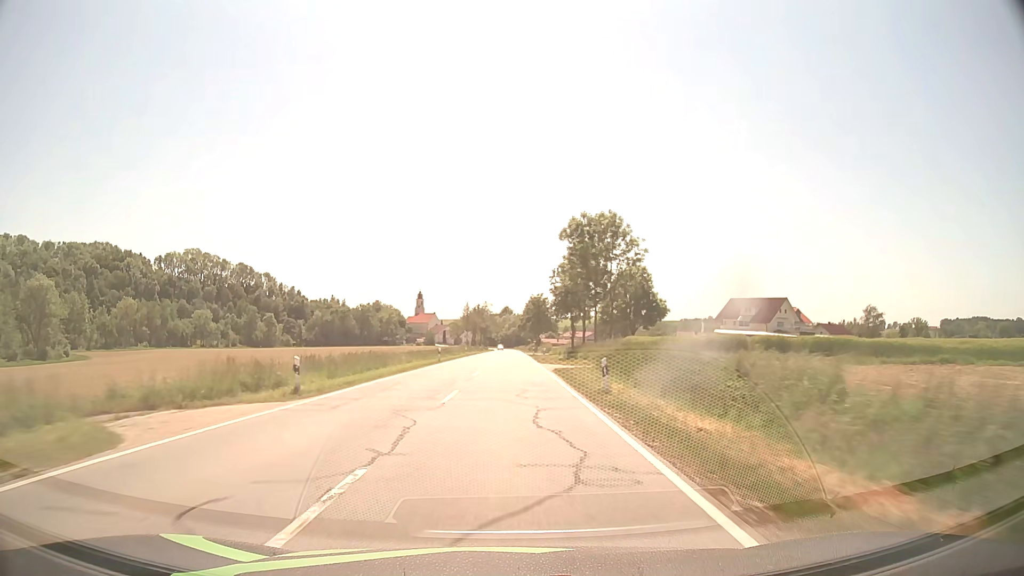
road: secondary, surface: asphalt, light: Day
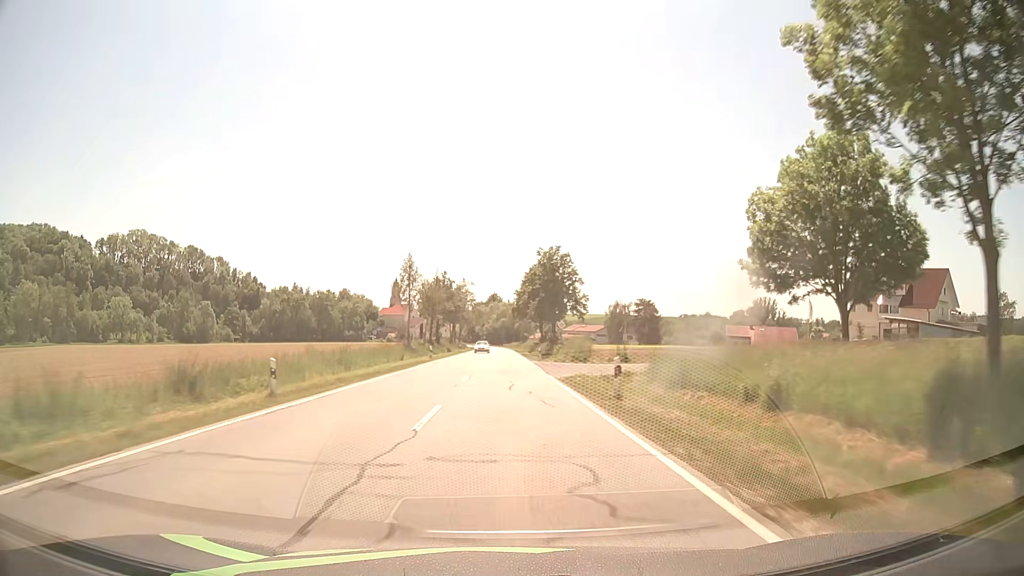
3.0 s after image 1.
(+0.5, +64.7) m; +1°
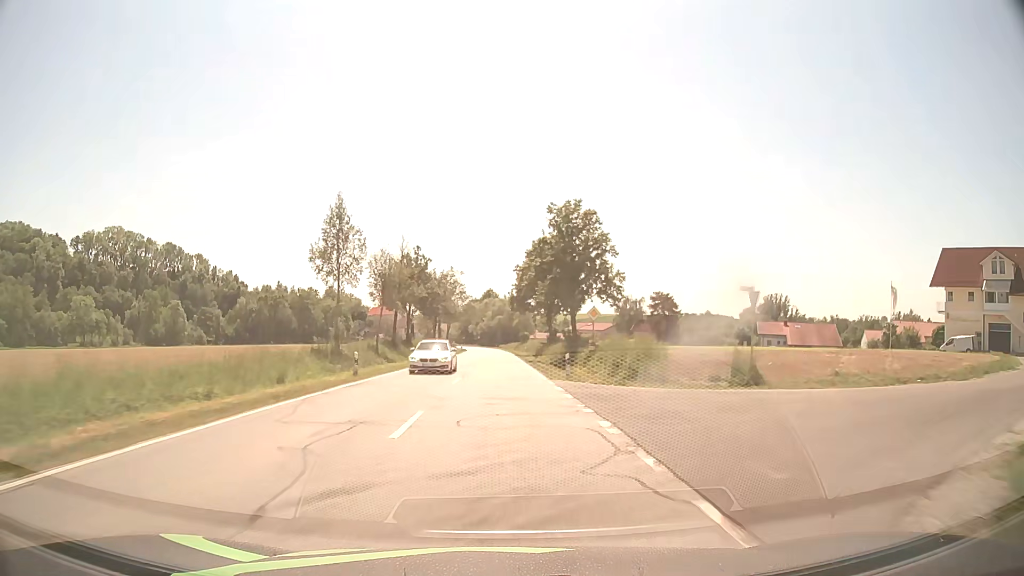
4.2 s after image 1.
(+0.2, +24.6) m; +1°
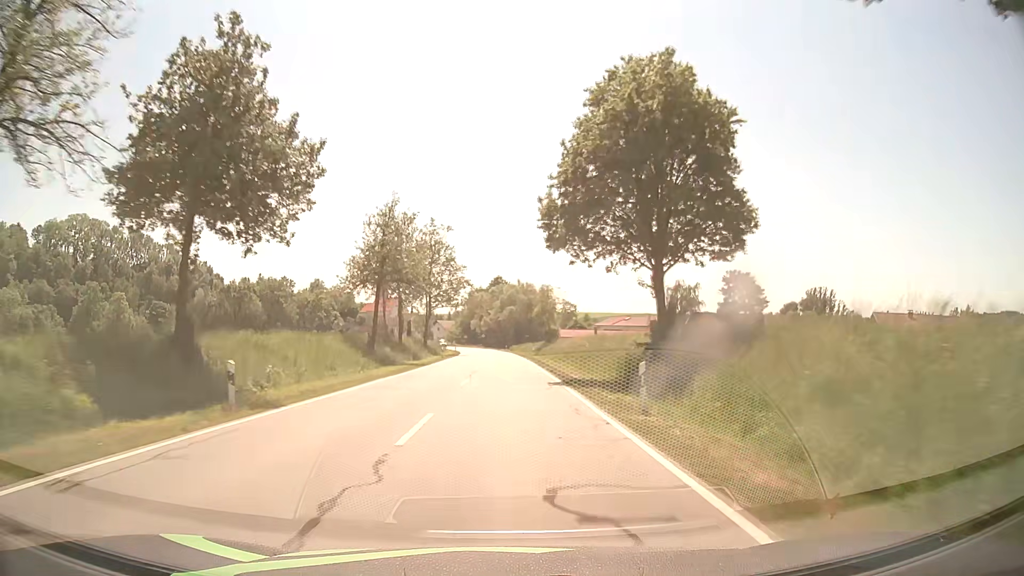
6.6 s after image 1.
(-0.5, +48.6) m; -1°
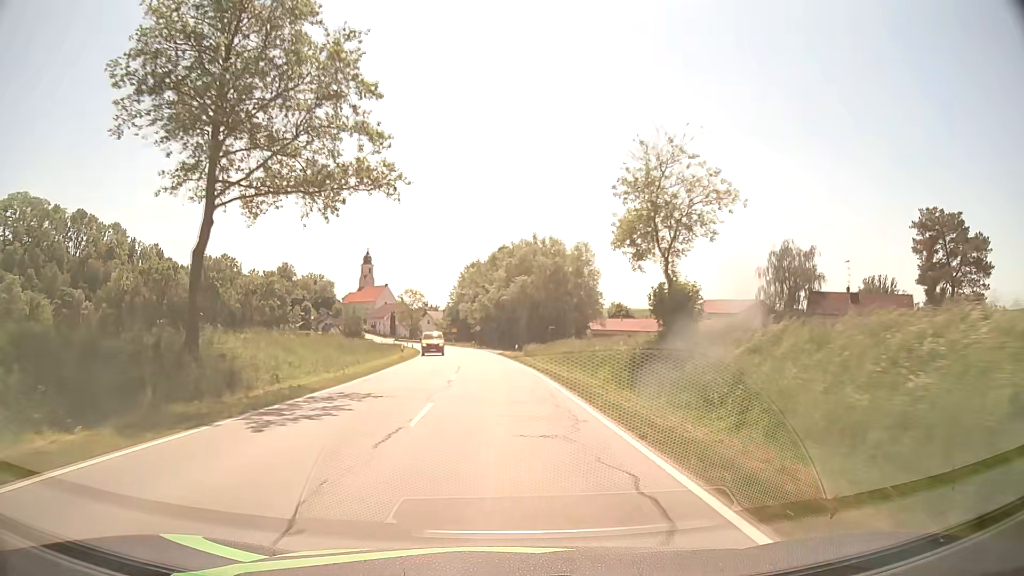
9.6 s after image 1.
(-0.1, +58.2) m; -1°
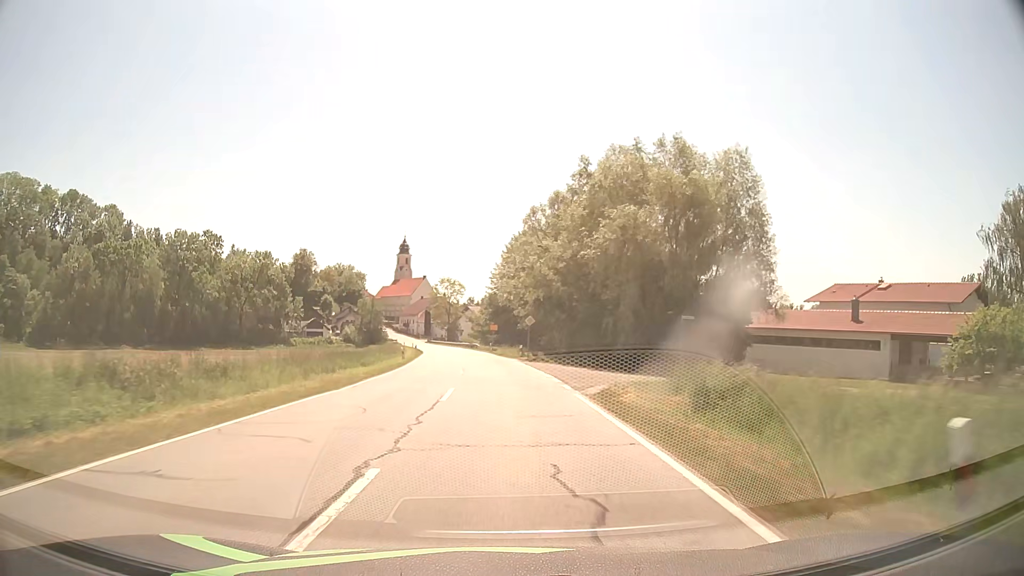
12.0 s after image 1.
(-1.5, +43.1) m; -5°
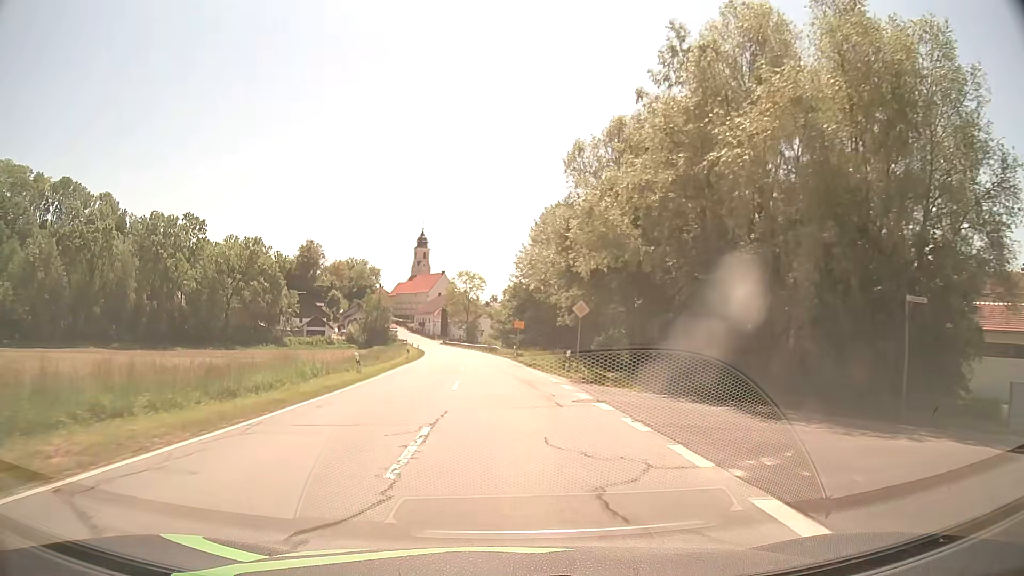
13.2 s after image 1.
(-0.4, +20.5) m; -2°
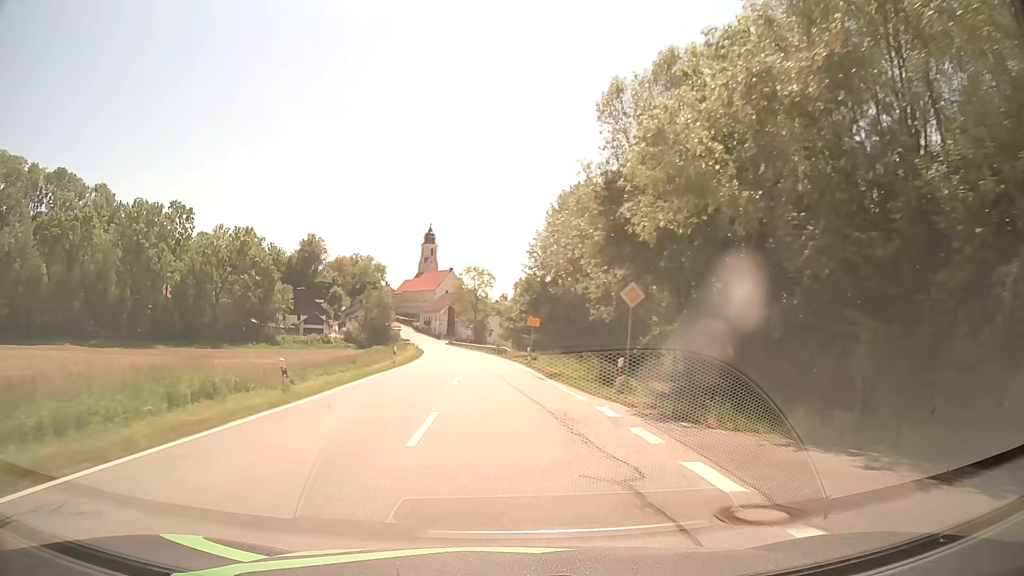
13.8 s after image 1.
(-0.1, +10.0) m; -1°
(0, +10) (0, +20) (-1, +30) (-1, +40) (-2, +50) (-3, +60) (-4, +70) (-5, +80) (-6, +90) (-8, +100) m
